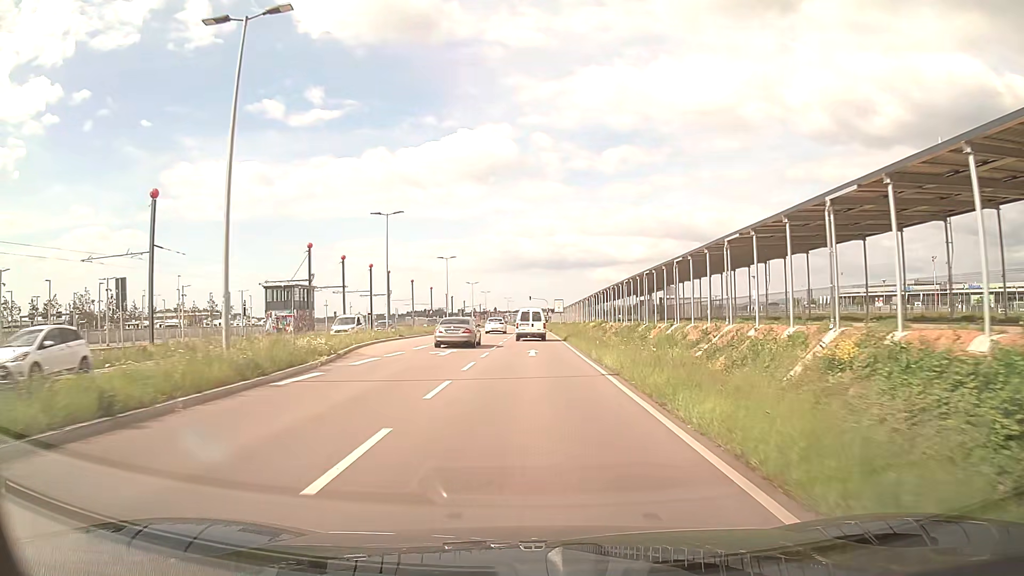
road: secondary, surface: asphalt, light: Day
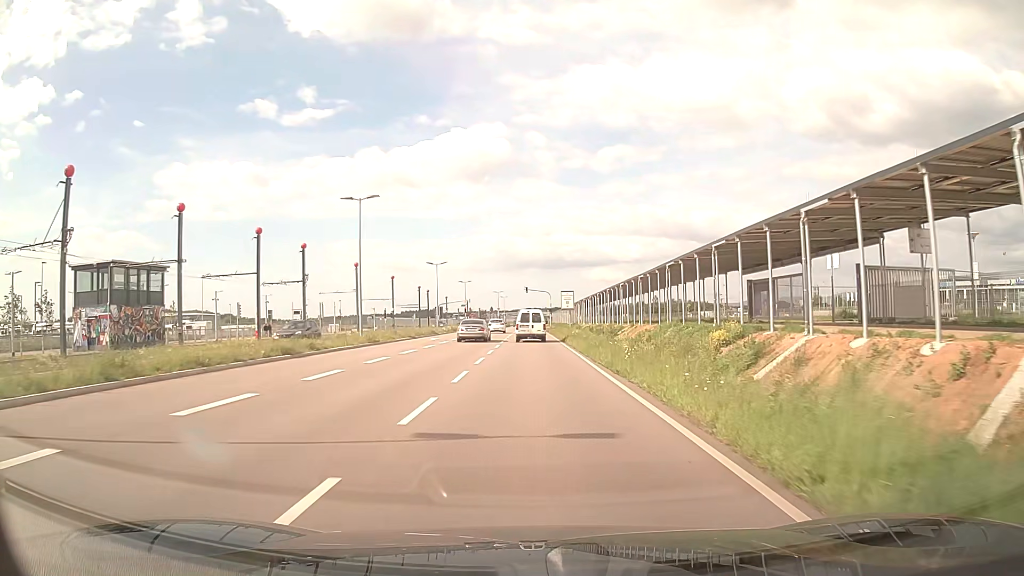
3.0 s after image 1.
(-0.1, +38.6) m; 0°
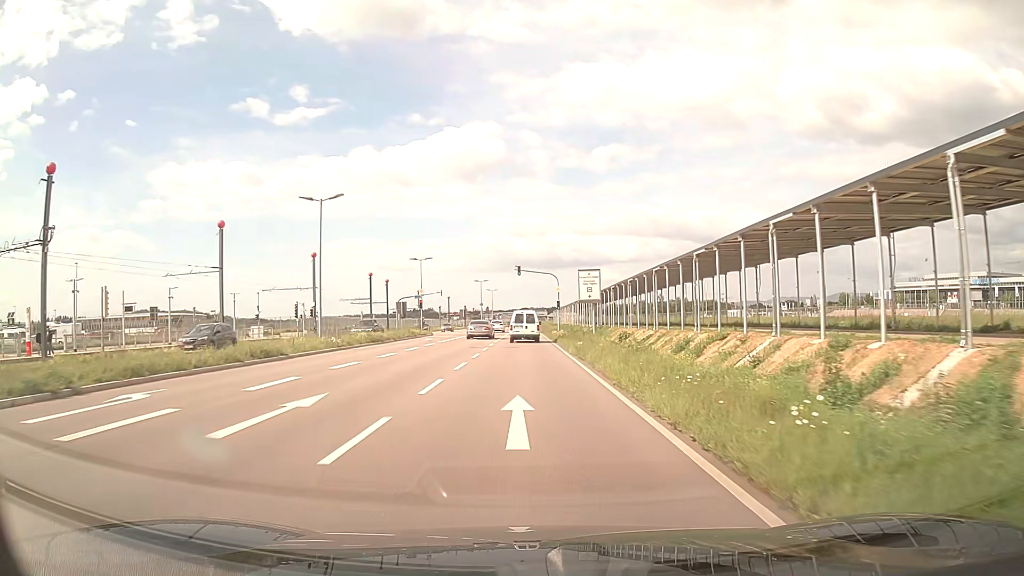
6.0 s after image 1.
(+0.1, +38.6) m; 0°
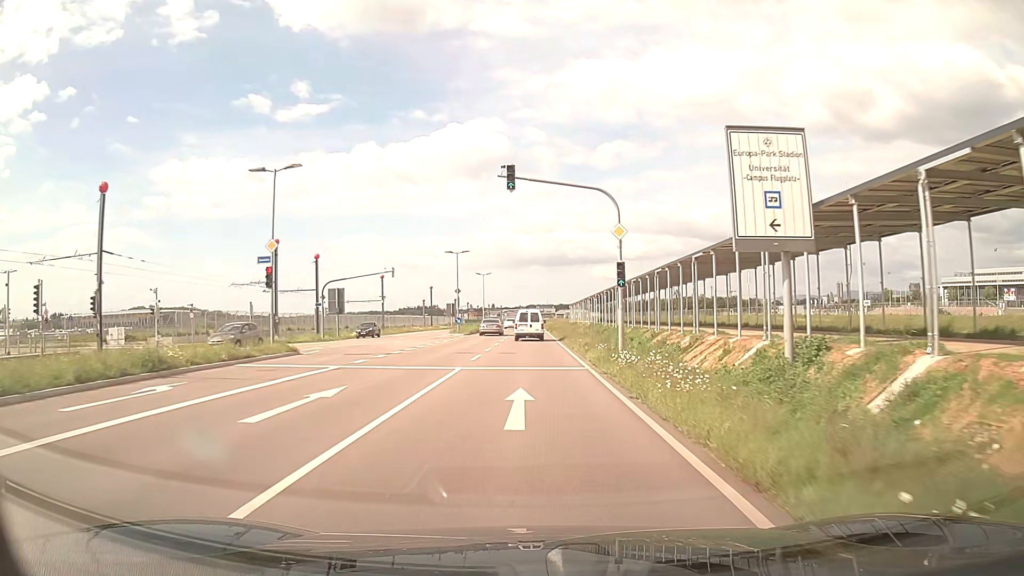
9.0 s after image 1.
(-0.3, +39.0) m; -1°
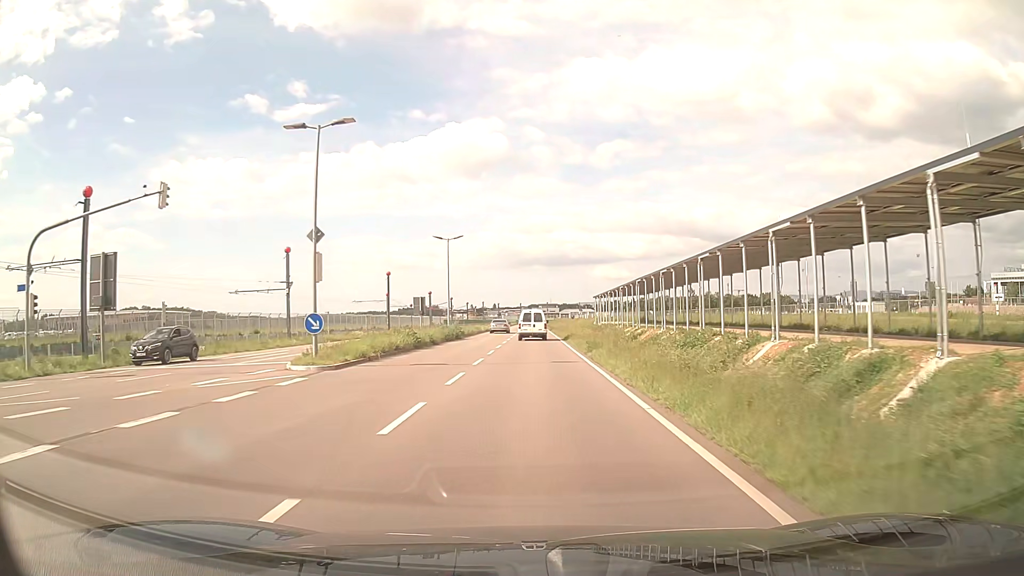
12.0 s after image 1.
(0.0, +39.9) m; 0°
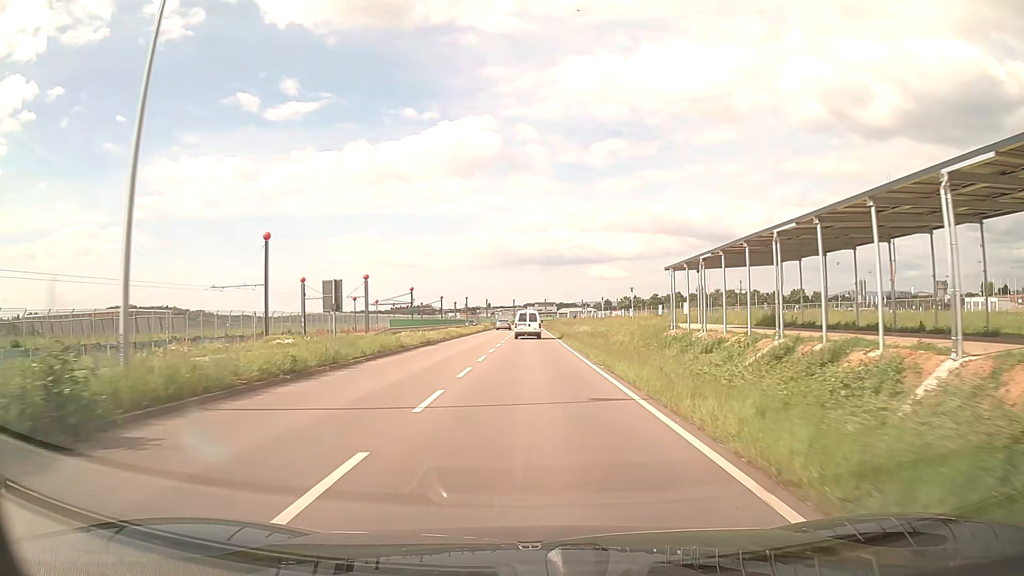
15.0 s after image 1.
(+0.1, +40.4) m; 0°
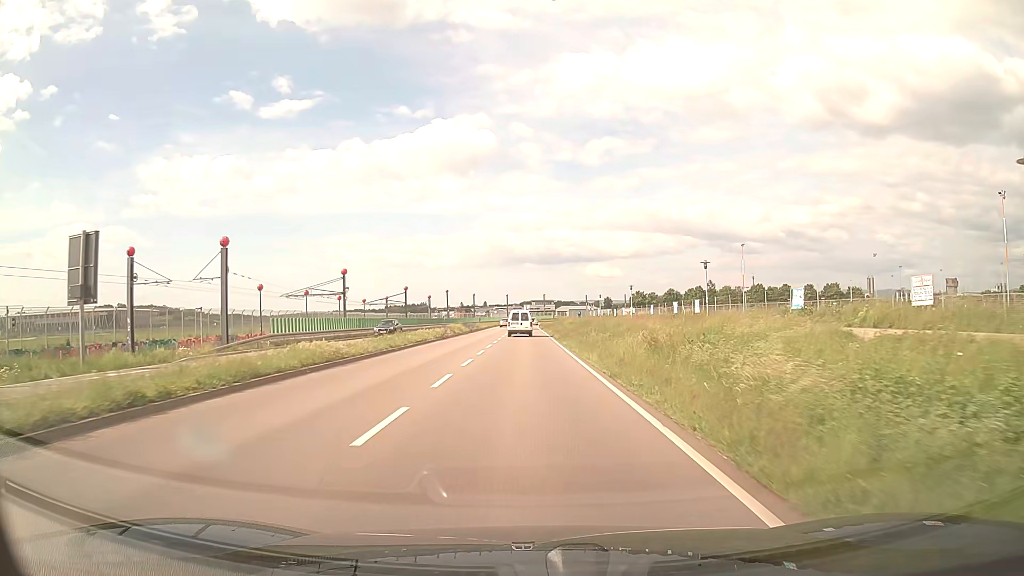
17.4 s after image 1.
(+0.1, +32.7) m; 0°
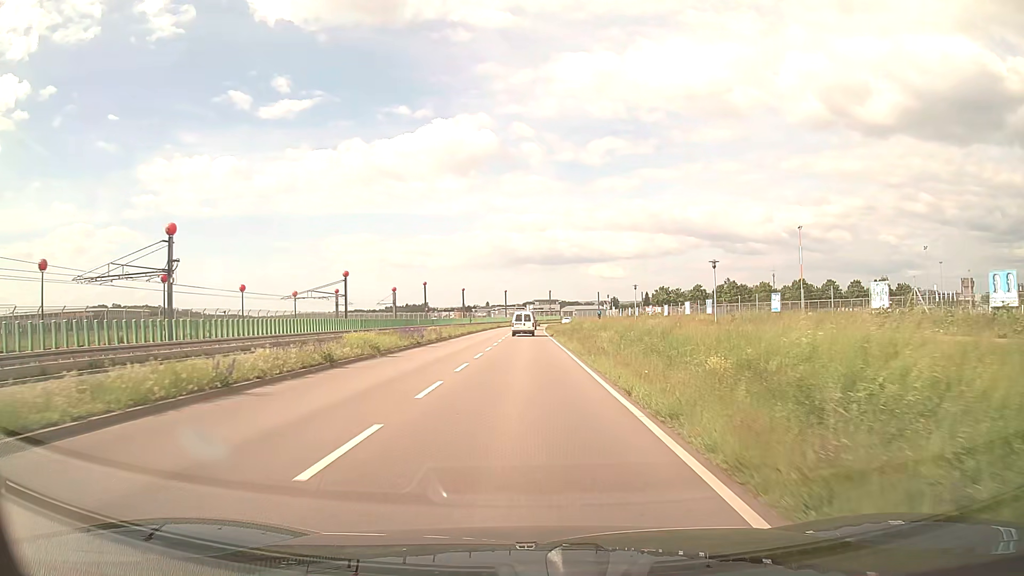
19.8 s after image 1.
(0.0, +31.5) m; 0°
(0, +10) (0, +20) (0, +30) (0, +40) (0, +50) (0, +60) (0, +70) (0, +80) (0, +90) (+1, +100) m
